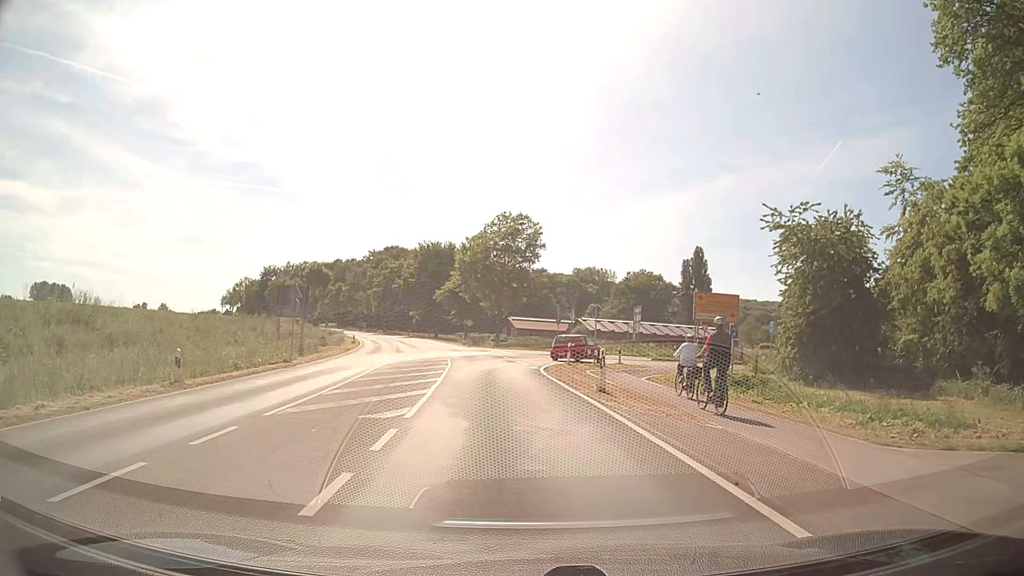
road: secondary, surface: asphalt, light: Day
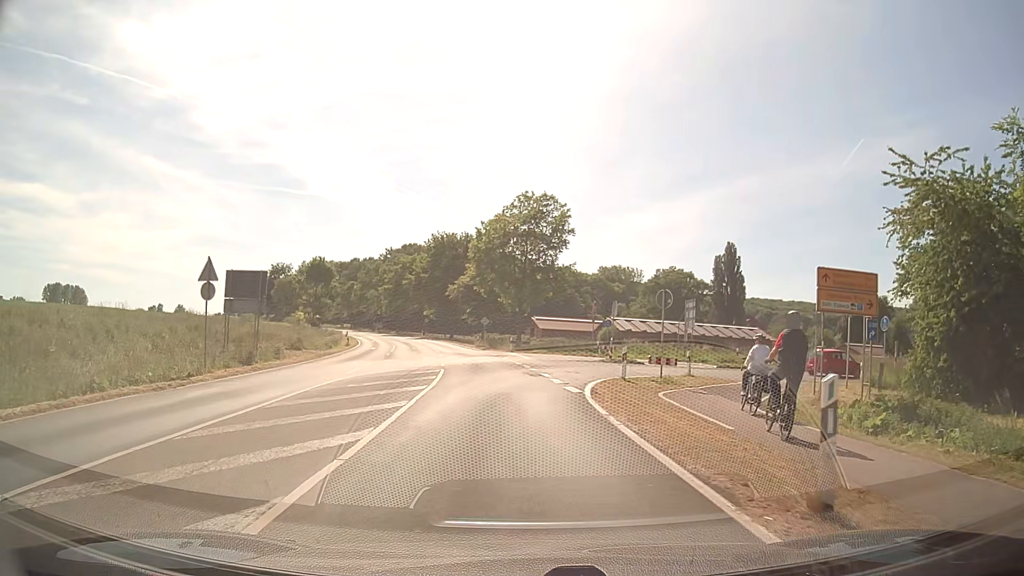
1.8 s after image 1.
(-0.2, +11.5) m; -2°
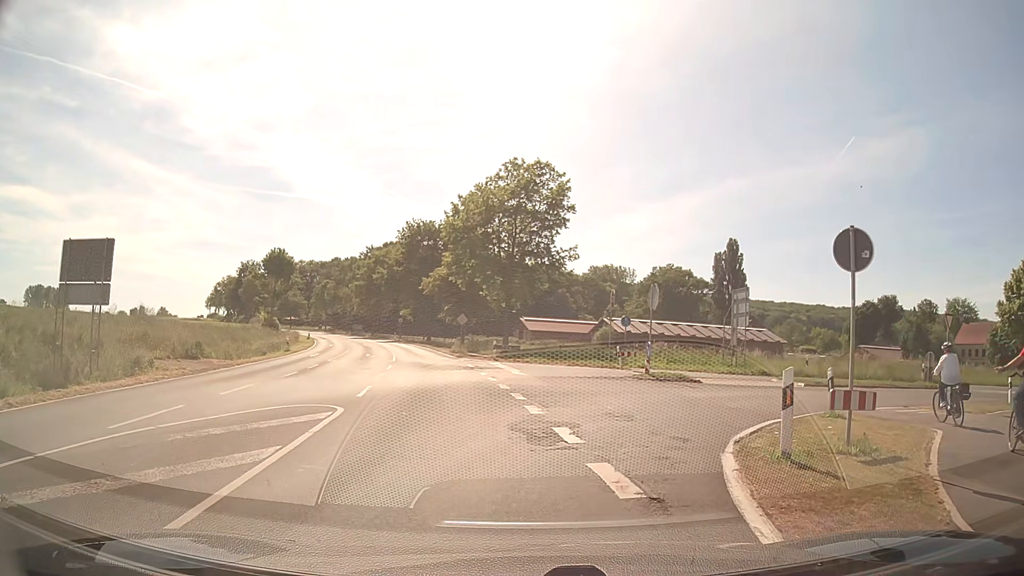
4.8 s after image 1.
(-0.2, +13.3) m; 0°
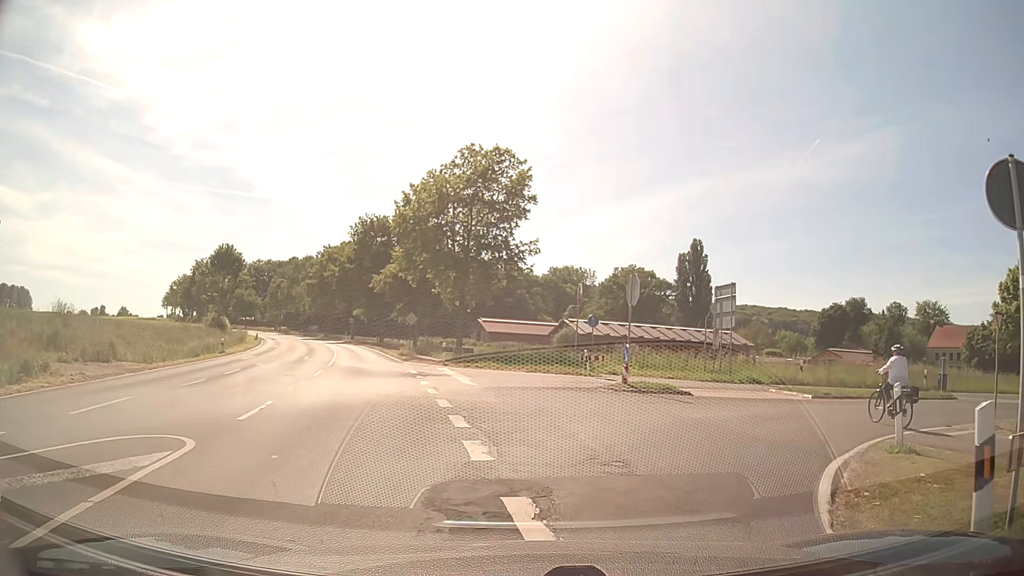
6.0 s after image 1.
(+0.2, +4.4) m; +3°
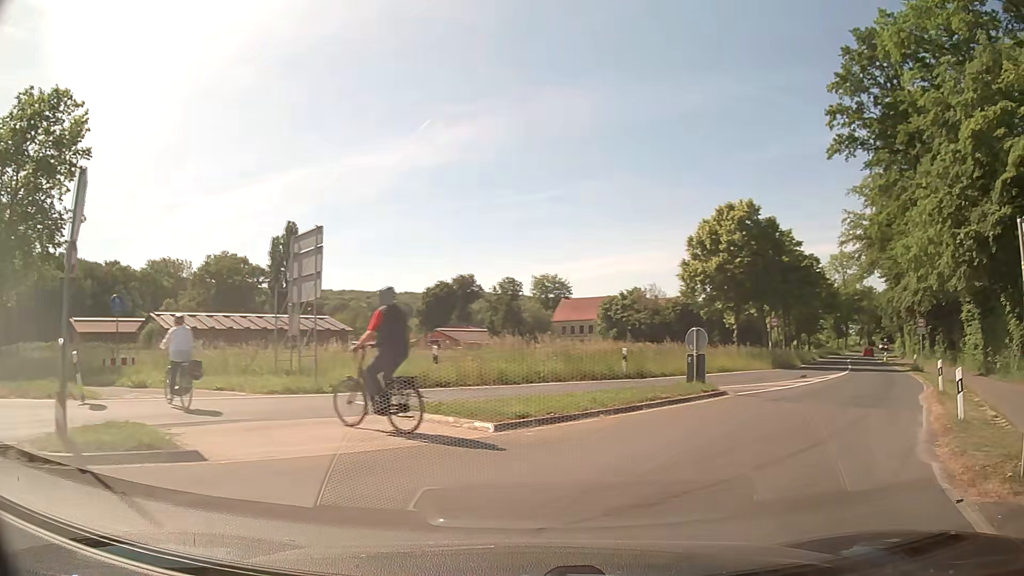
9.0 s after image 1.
(+3.0, +11.8) m; +33°
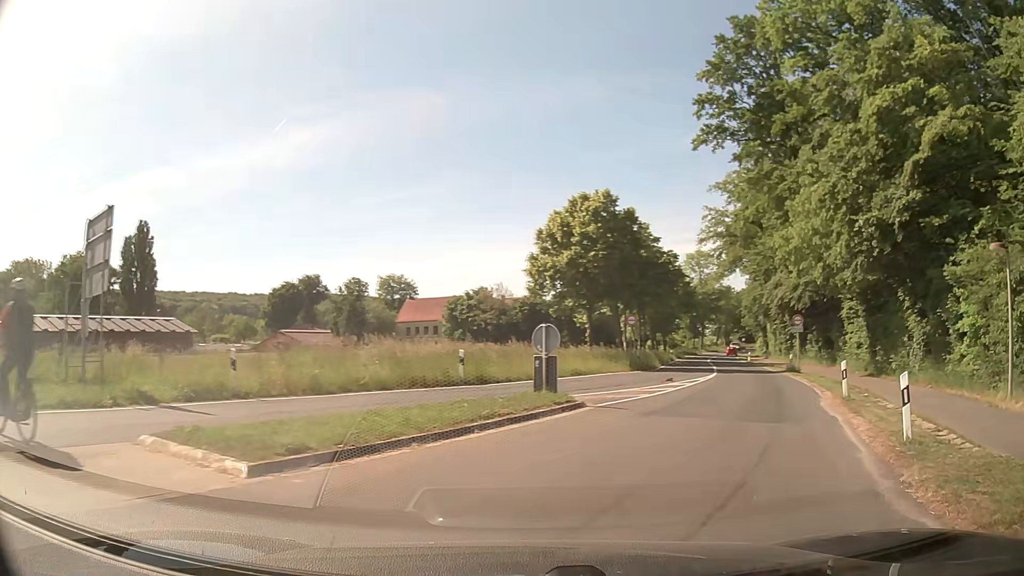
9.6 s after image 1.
(+0.4, +3.4) m; +14°
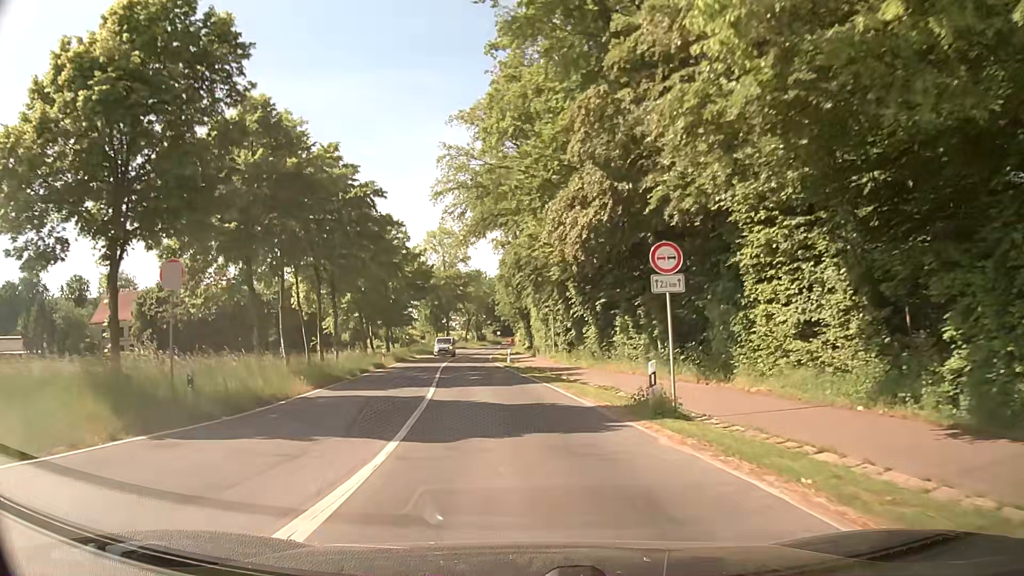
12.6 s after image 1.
(+7.7, +25.4) m; +21°
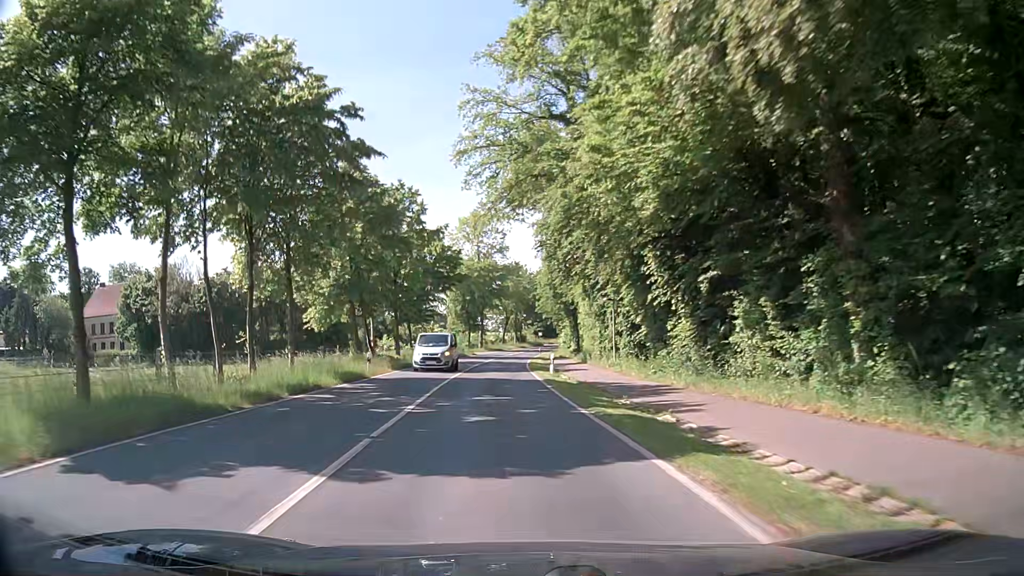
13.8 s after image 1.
(-0.3, +14.3) m; -4°
(0, +10) (-1, +20) (-1, +30) (-2, +40) (-2, +50) (-2, +60) (-1, +70) (-1, +80) (0, +90) (+1, +100) m
